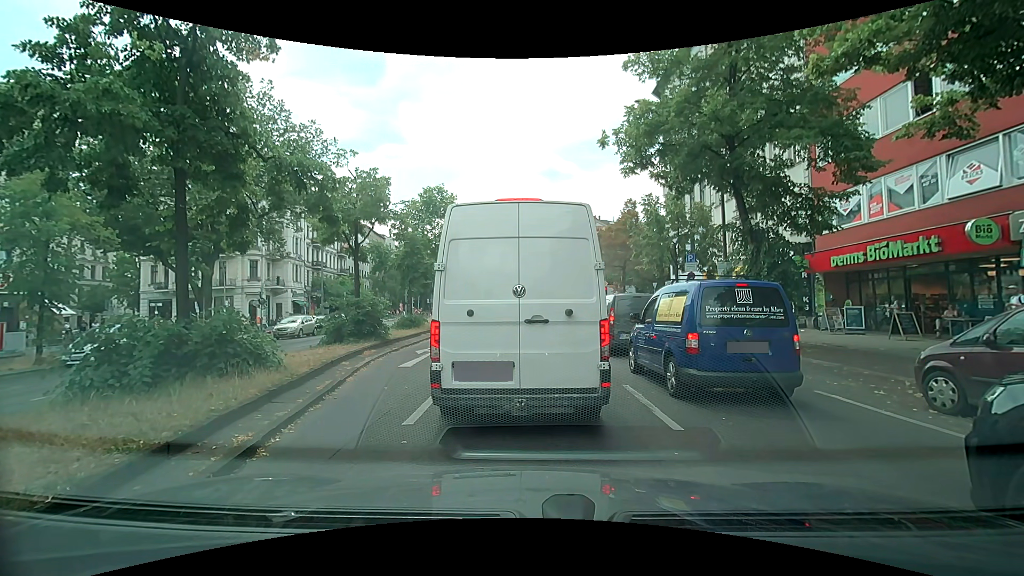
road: primary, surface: asphalt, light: Day
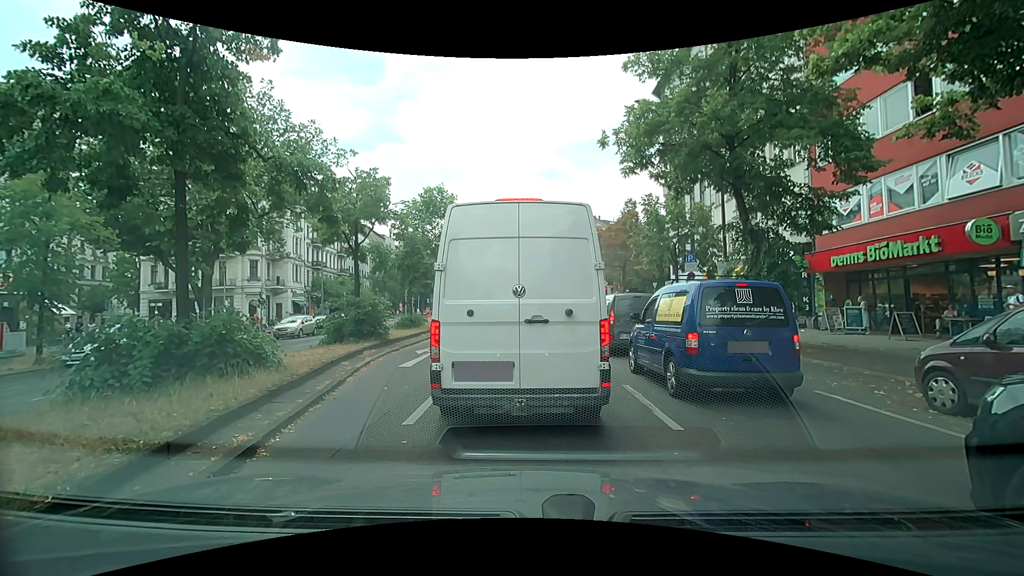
(0.0, 0.0) m; 0°
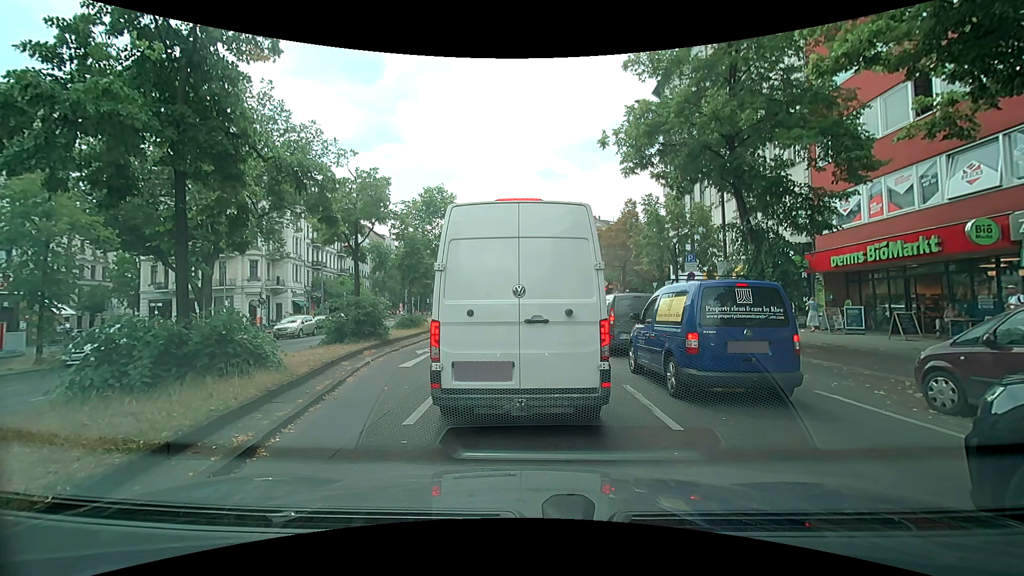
(0.0, 0.0) m; 0°
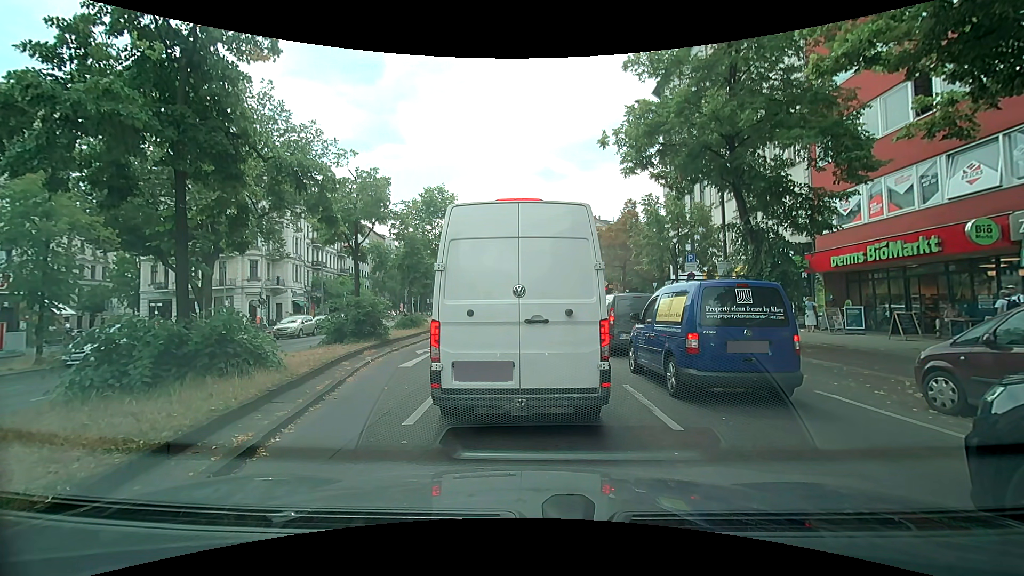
(0.0, 0.0) m; 0°
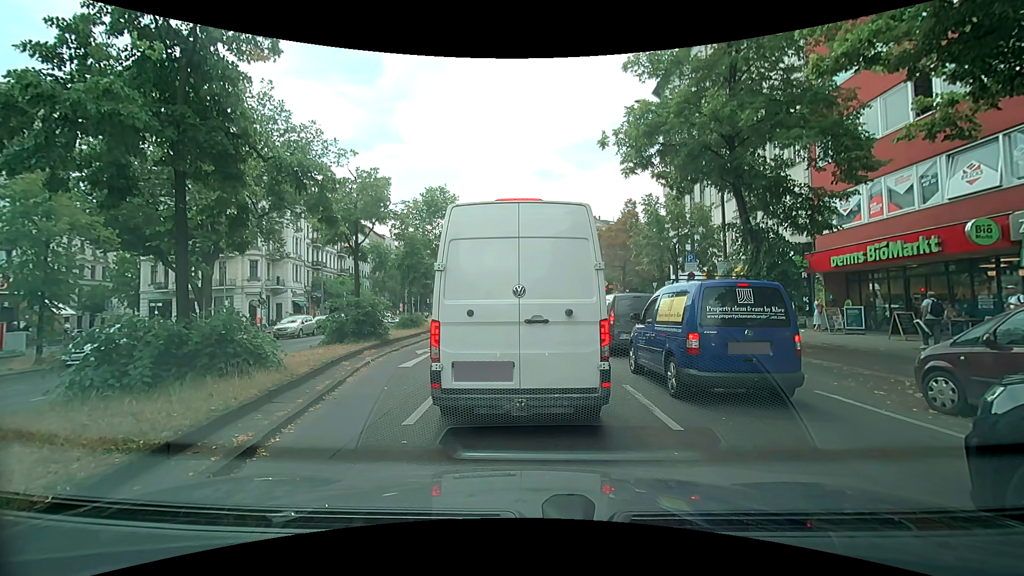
(0.0, 0.0) m; 0°
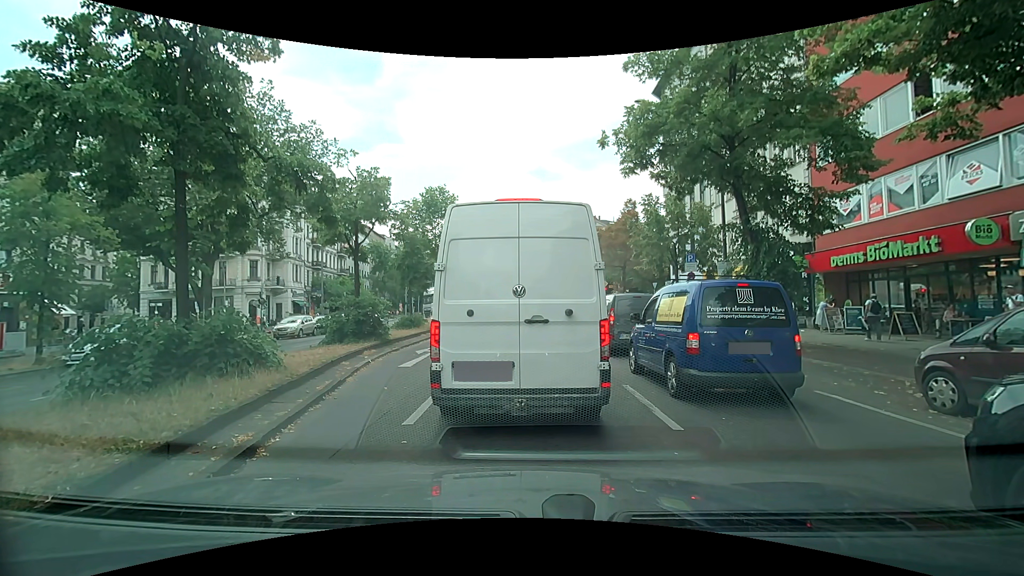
(0.0, 0.0) m; 0°
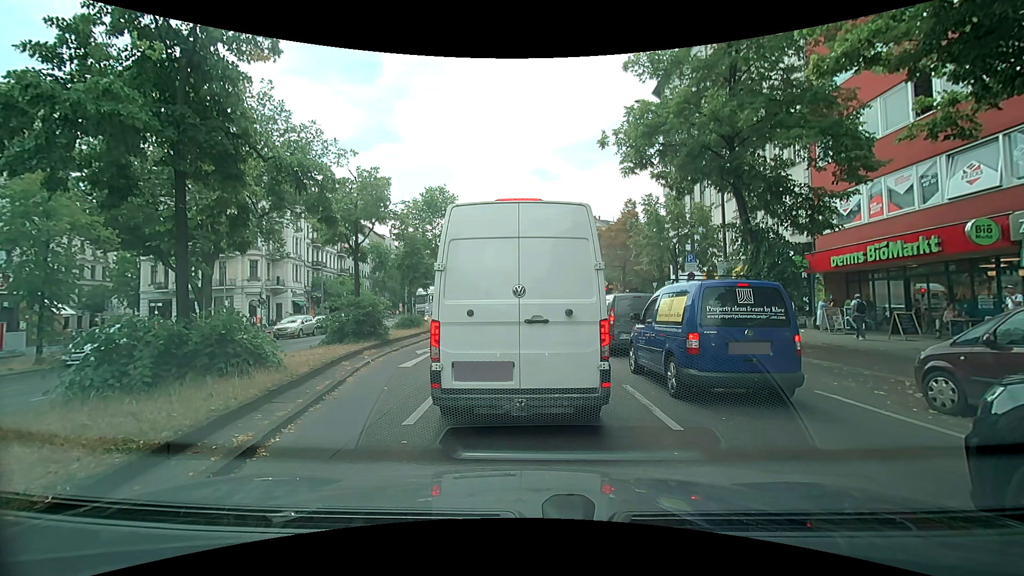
(0.0, 0.0) m; 0°
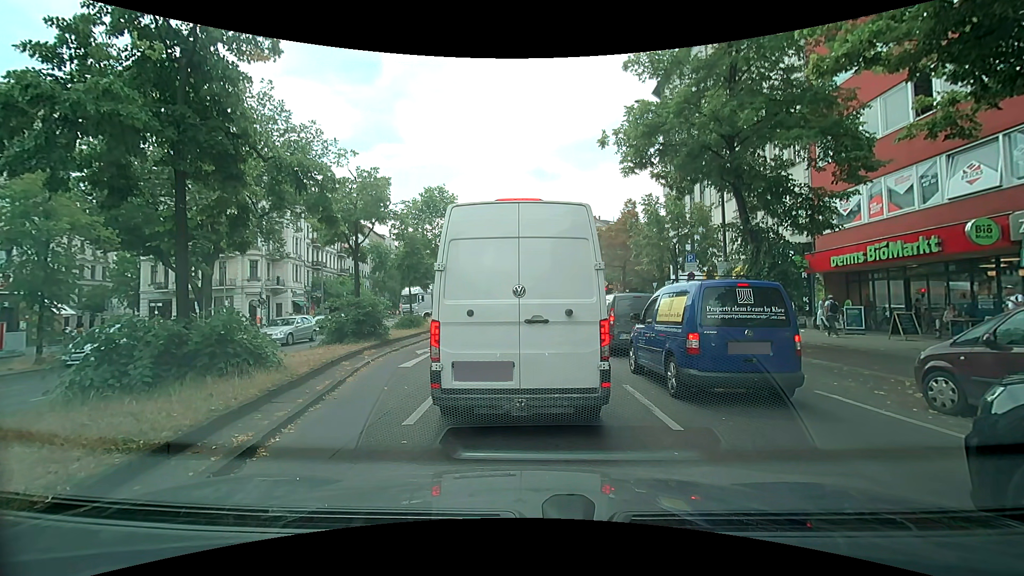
(0.0, 0.0) m; 0°
